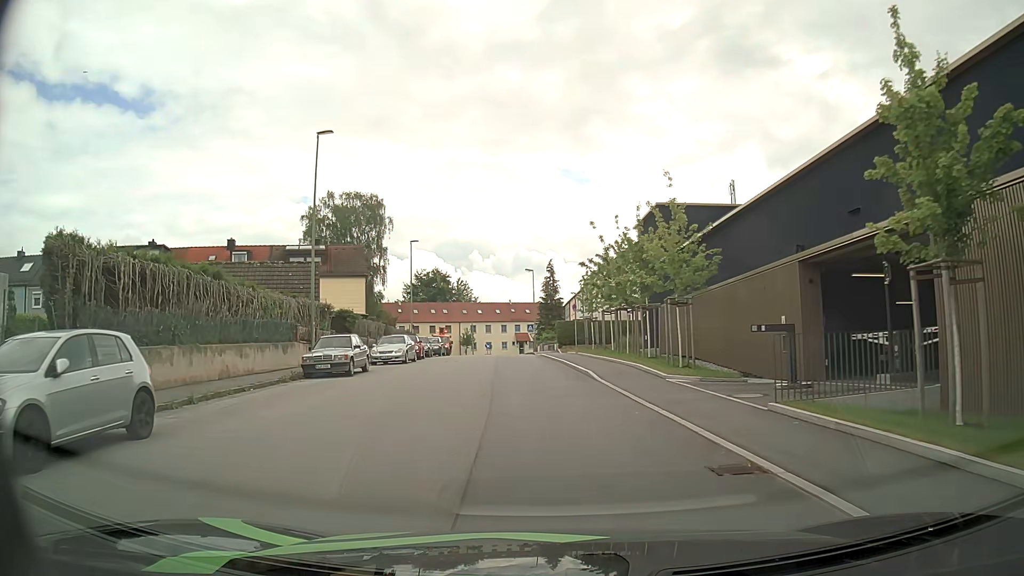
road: residential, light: Day
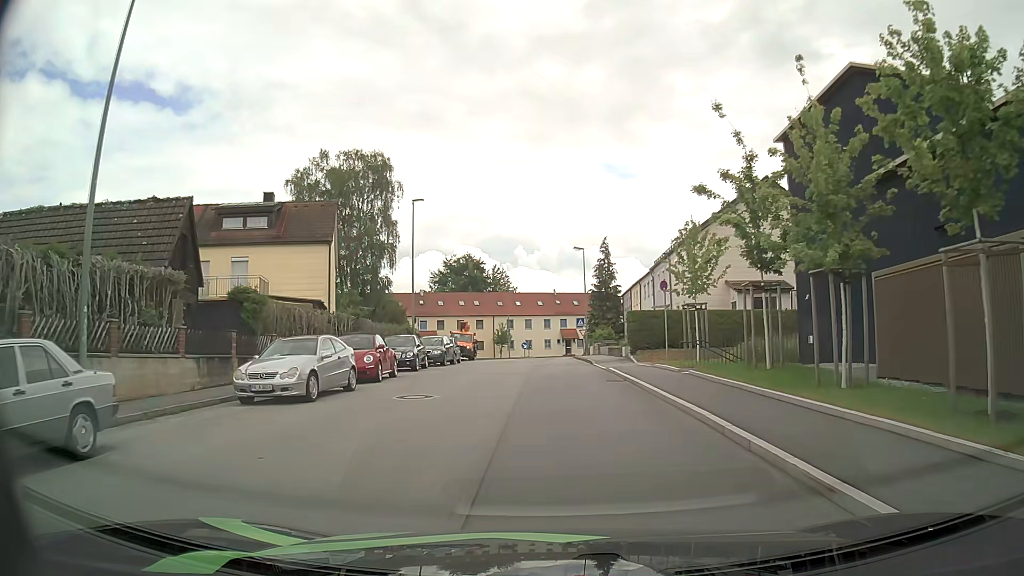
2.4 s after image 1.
(-0.7, +18.3) m; -3°
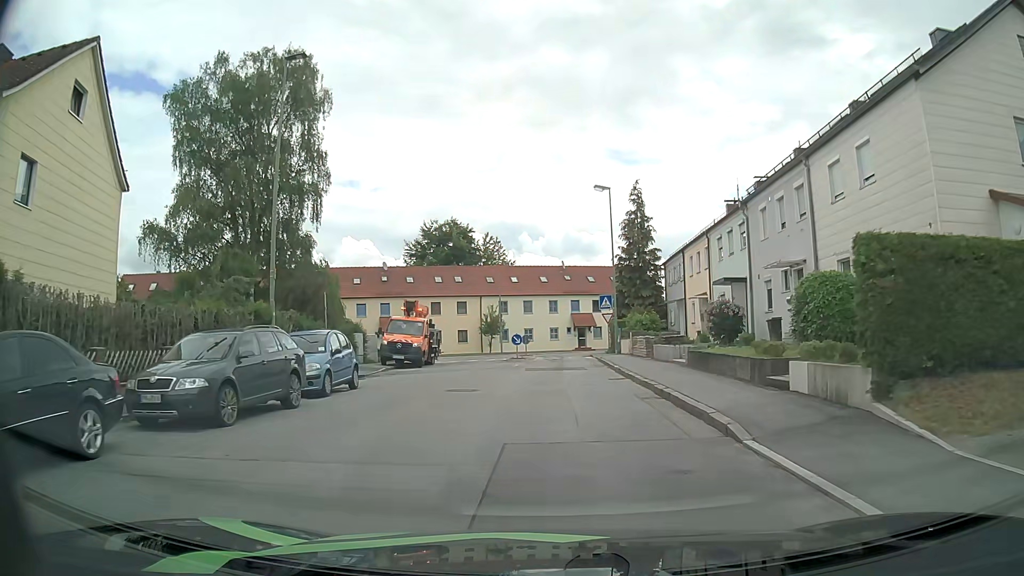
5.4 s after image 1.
(-0.2, +22.9) m; -1°
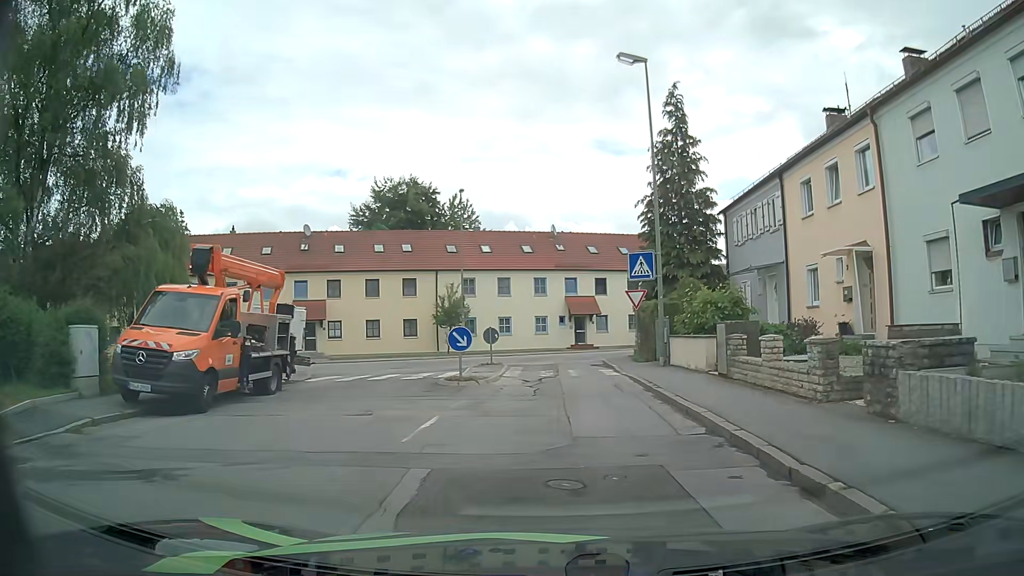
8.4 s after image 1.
(+0.1, +19.2) m; +1°
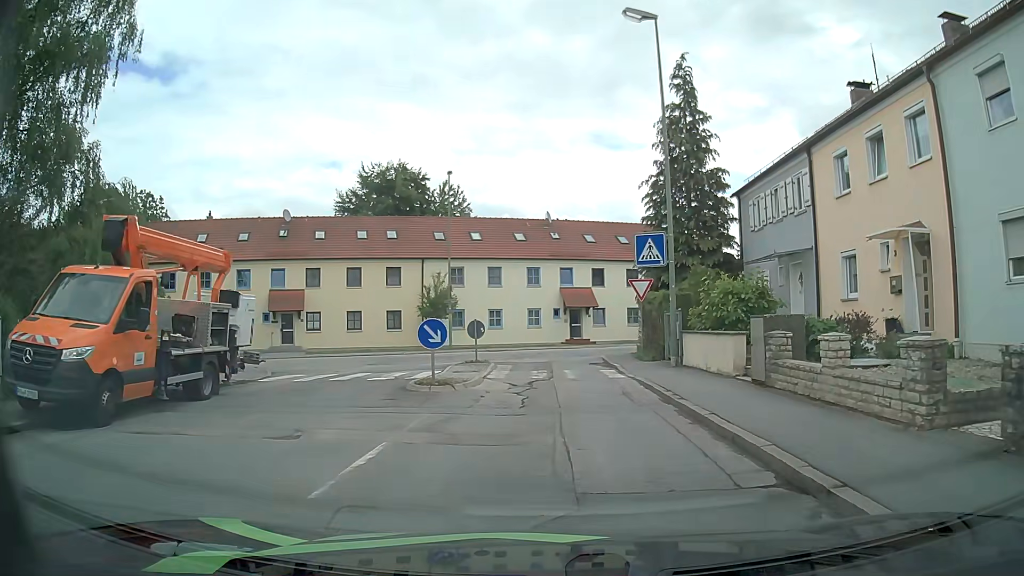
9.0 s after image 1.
(0.0, +2.9) m; +1°
